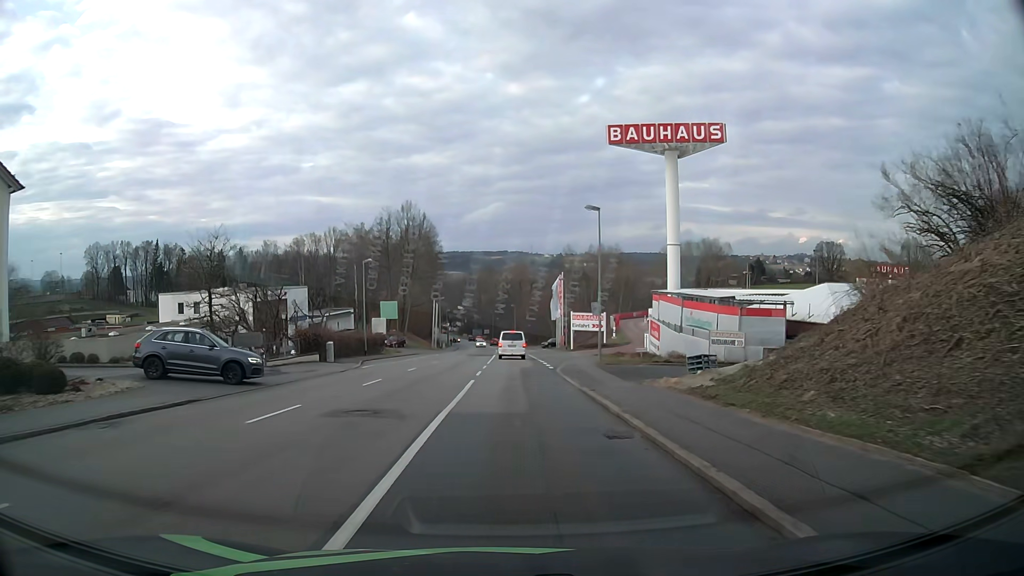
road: tertiary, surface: asphalt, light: Day
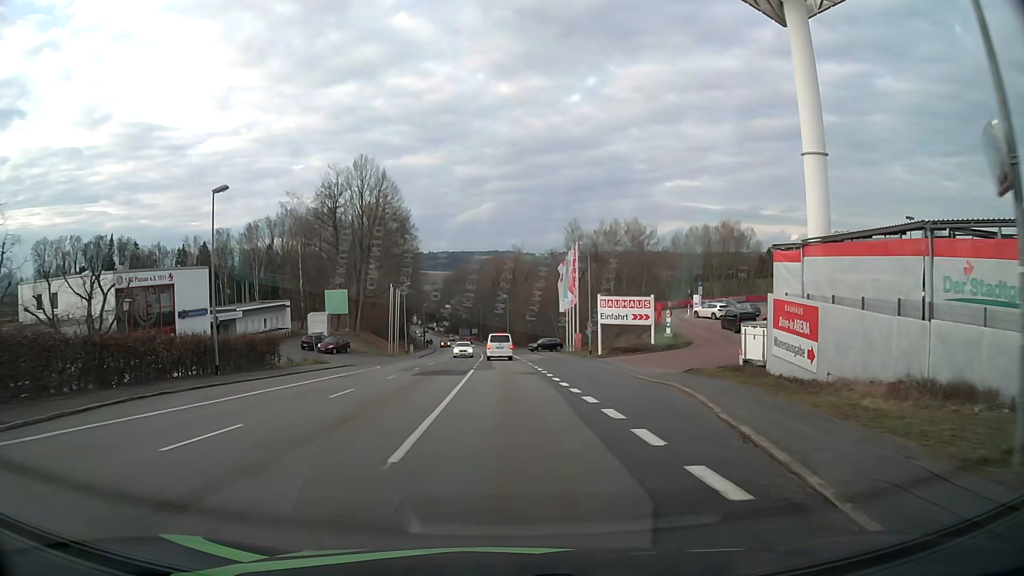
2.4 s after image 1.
(+0.1, +29.7) m; 0°
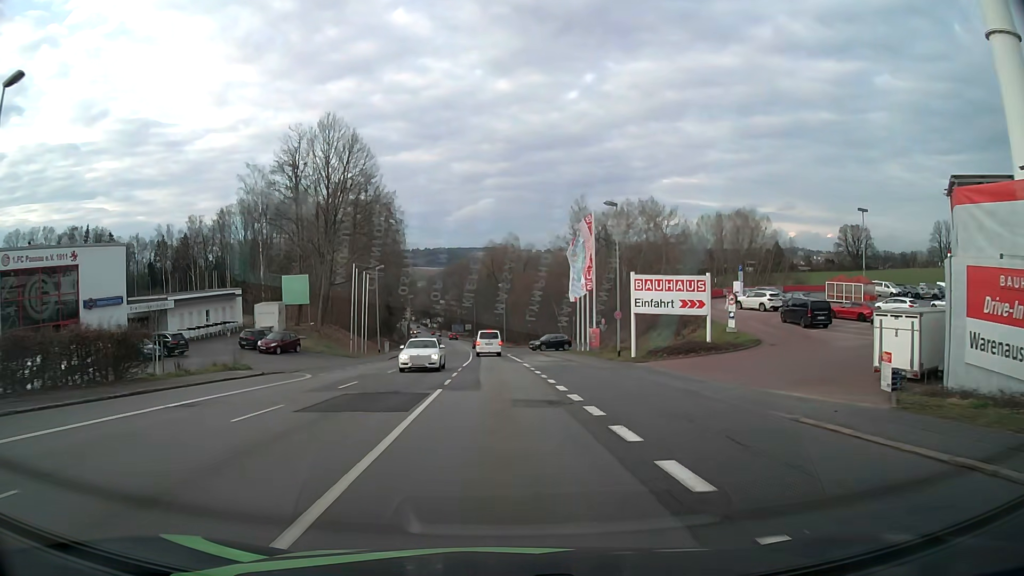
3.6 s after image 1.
(+0.1, +14.9) m; 0°
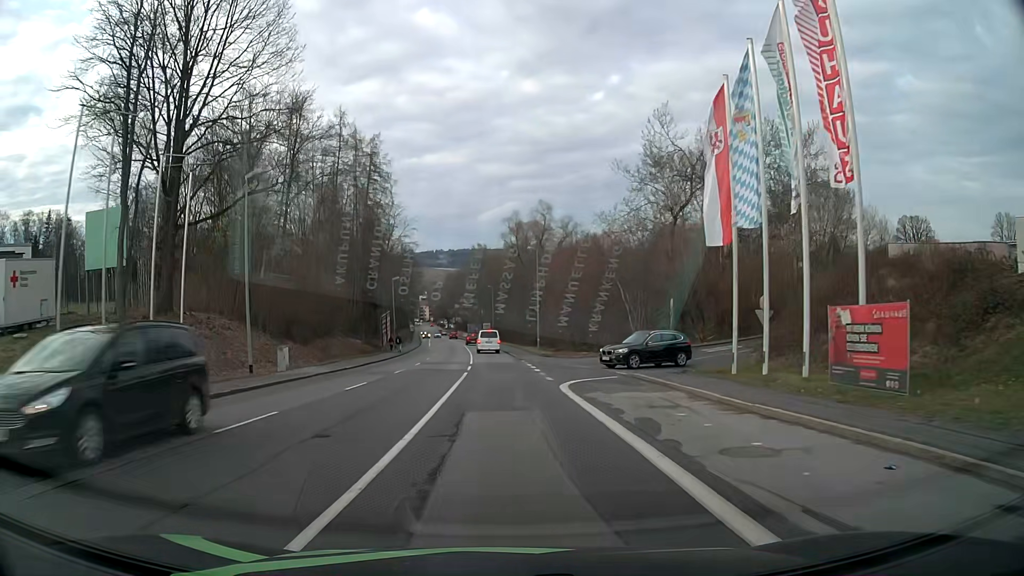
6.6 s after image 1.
(-0.7, +37.3) m; -2°
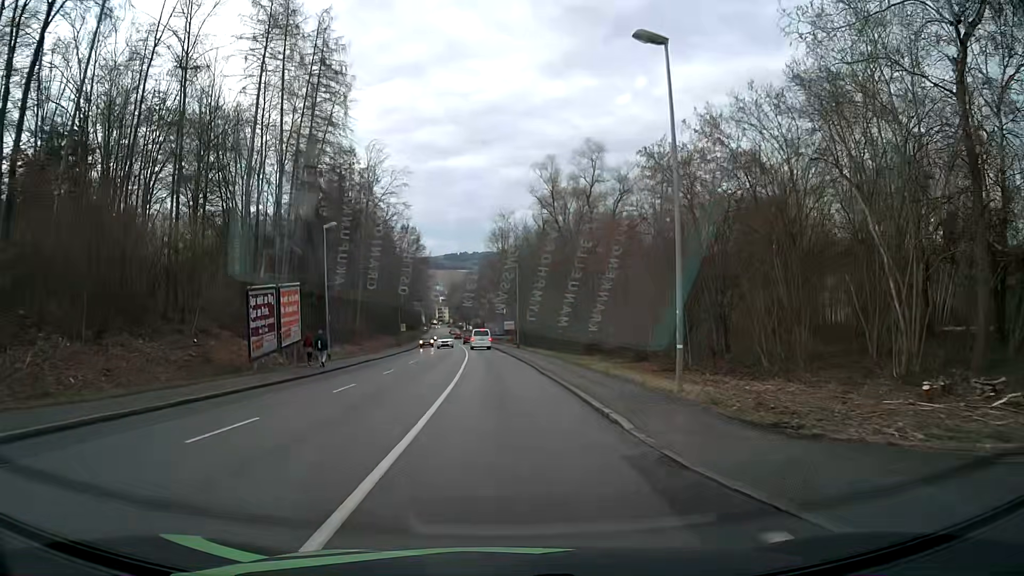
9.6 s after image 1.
(-0.5, +37.3) m; -2°
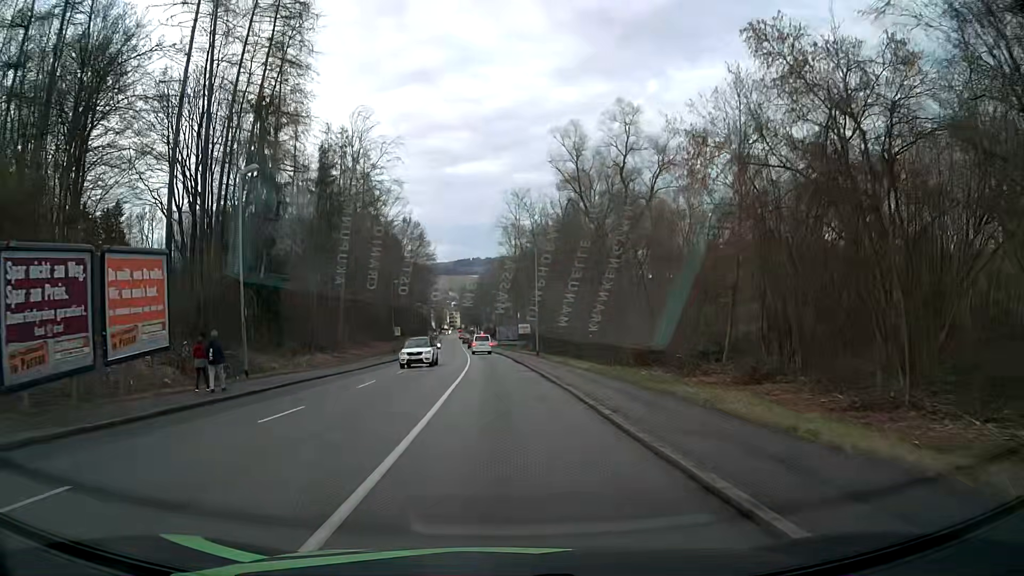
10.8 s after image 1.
(-0.2, +15.0) m; -1°
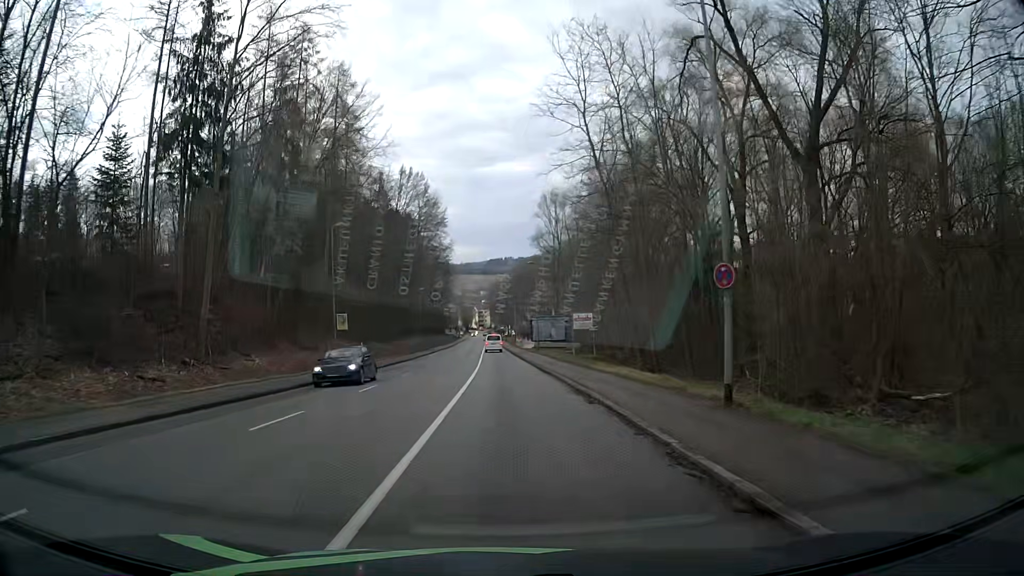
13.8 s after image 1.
(-0.8, +37.3) m; -3°
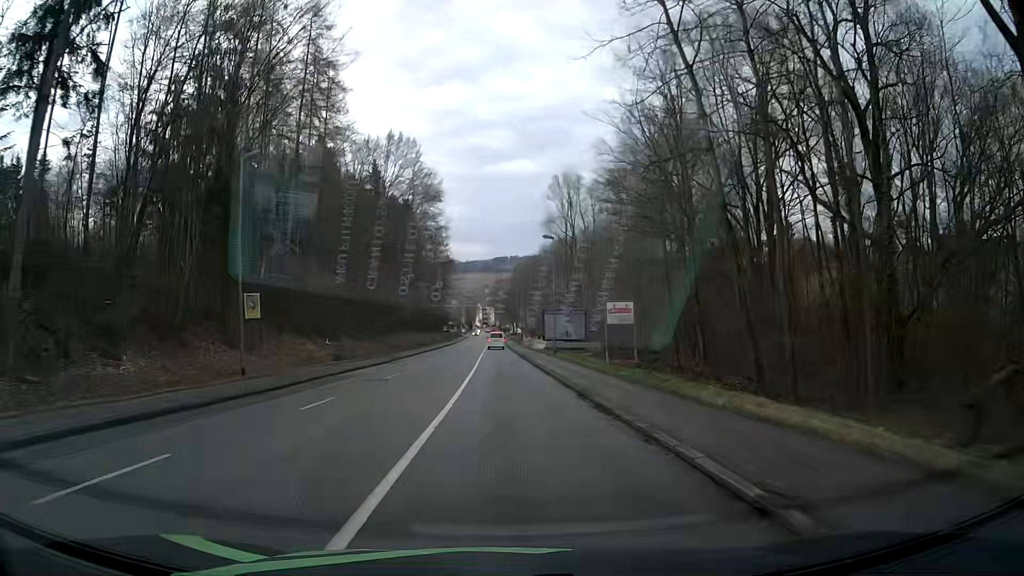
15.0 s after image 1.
(0.0, +14.8) m; 0°
(0, +10) (0, +20) (0, +30) (-1, +40) (-1, +50) (-1, +60) (-1, +70) (-2, +80) (-2, +90) (-2, +100) m
